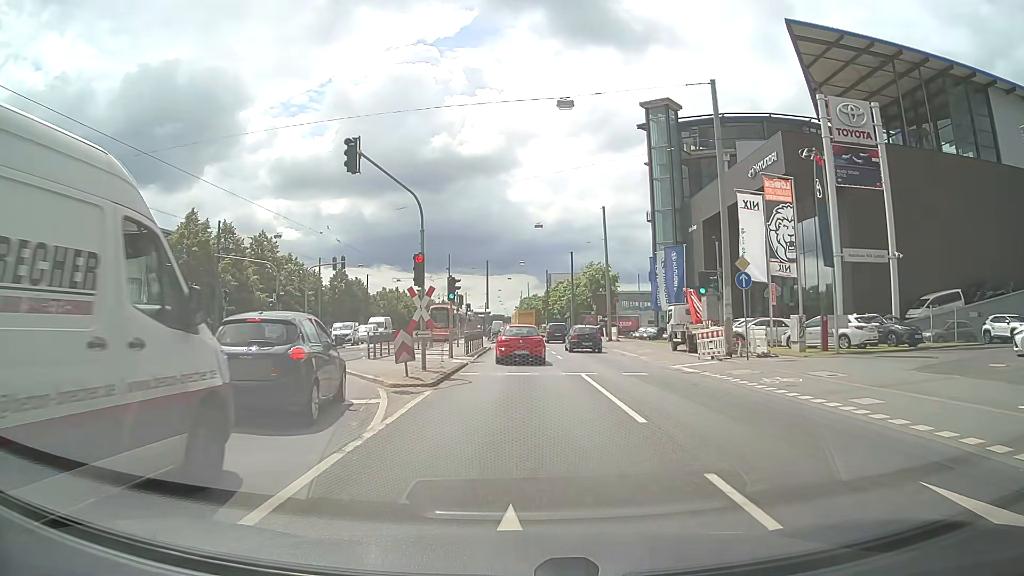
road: residential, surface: asphalt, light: Day
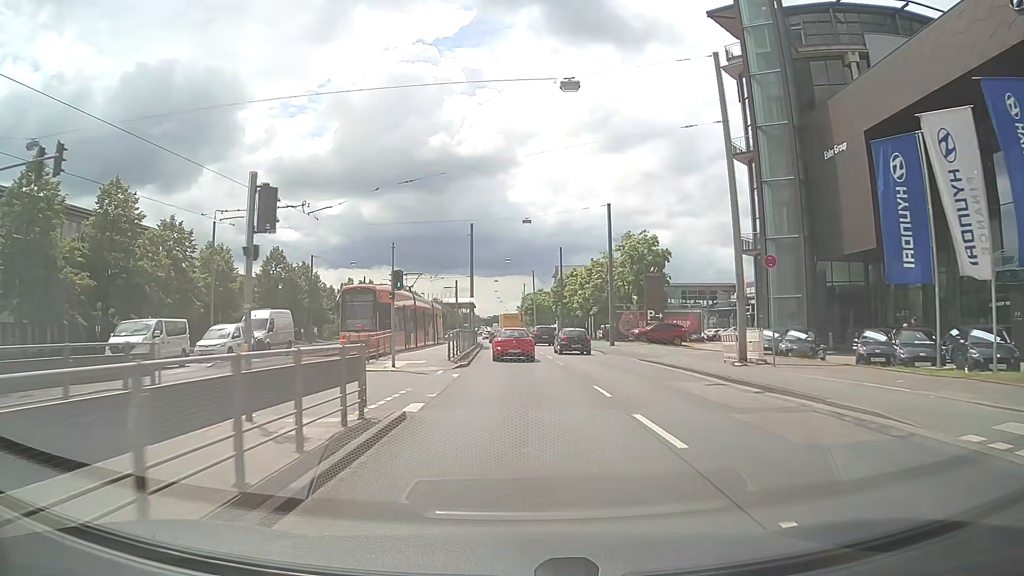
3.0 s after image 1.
(-0.2, +32.9) m; -1°
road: primary
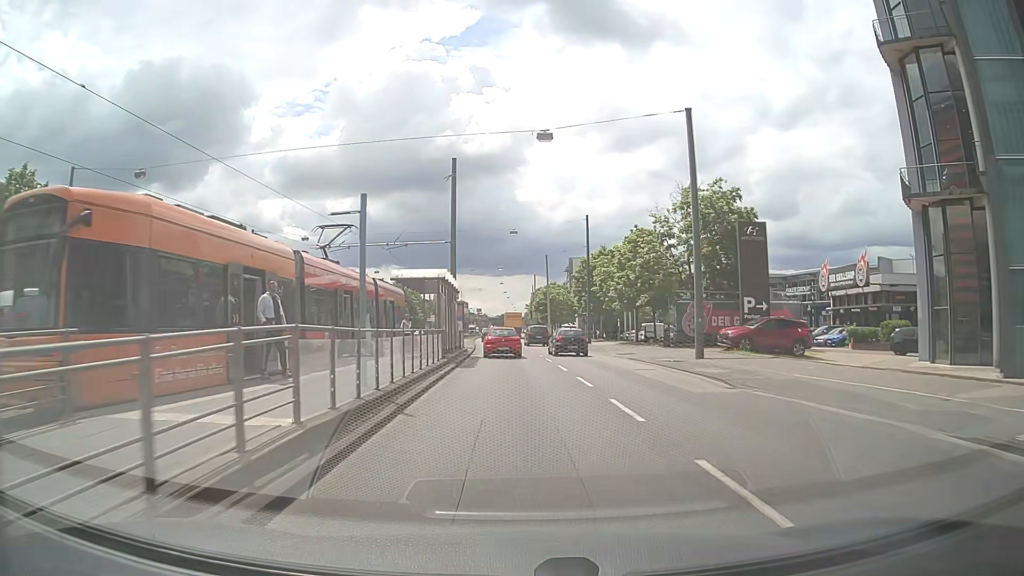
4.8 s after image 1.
(0.0, +22.1) m; 0°
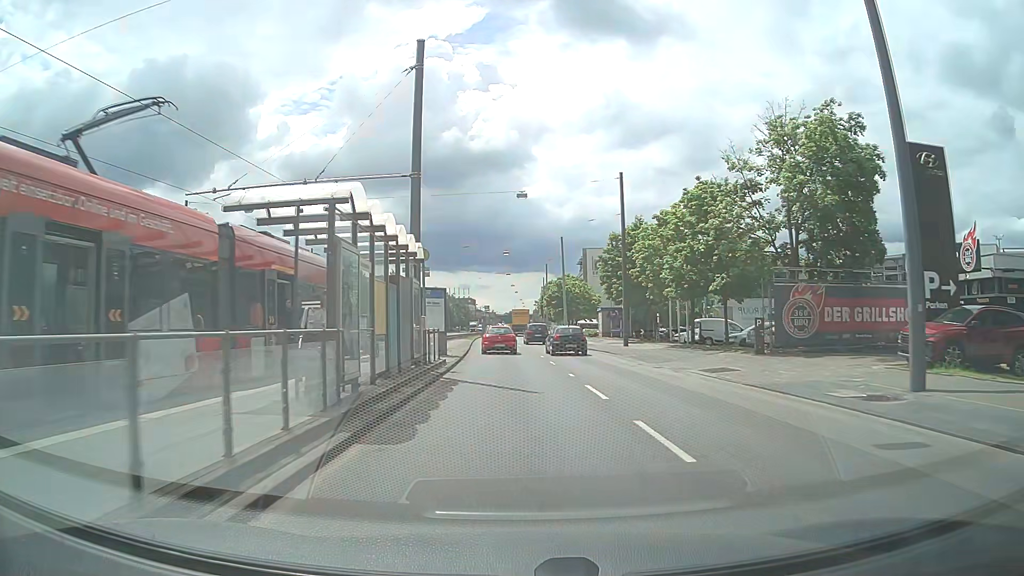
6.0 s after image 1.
(-0.1, +15.2) m; -1°
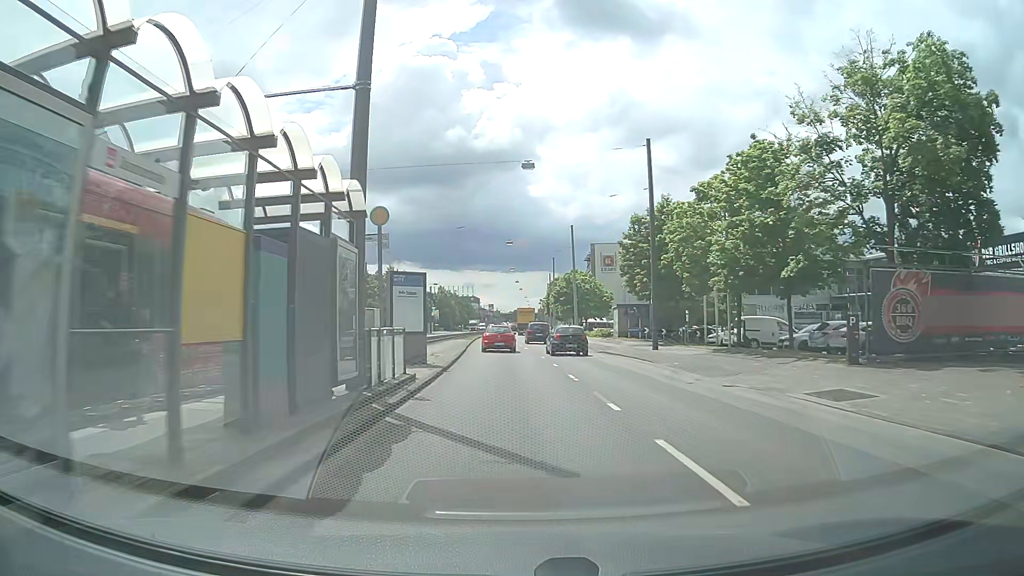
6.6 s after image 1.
(0.0, +7.7) m; -1°
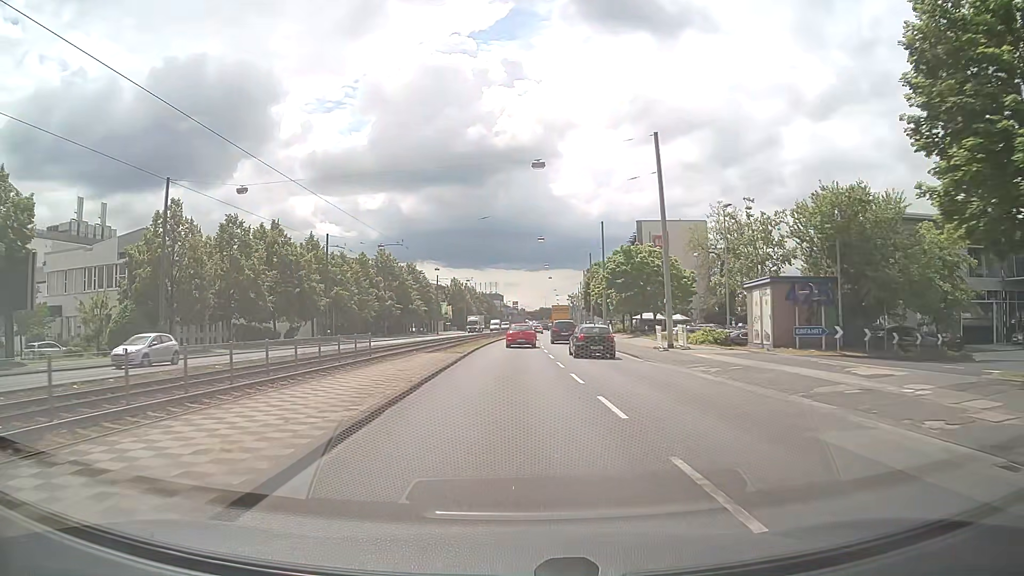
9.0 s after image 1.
(-0.5, +31.1) m; -2°
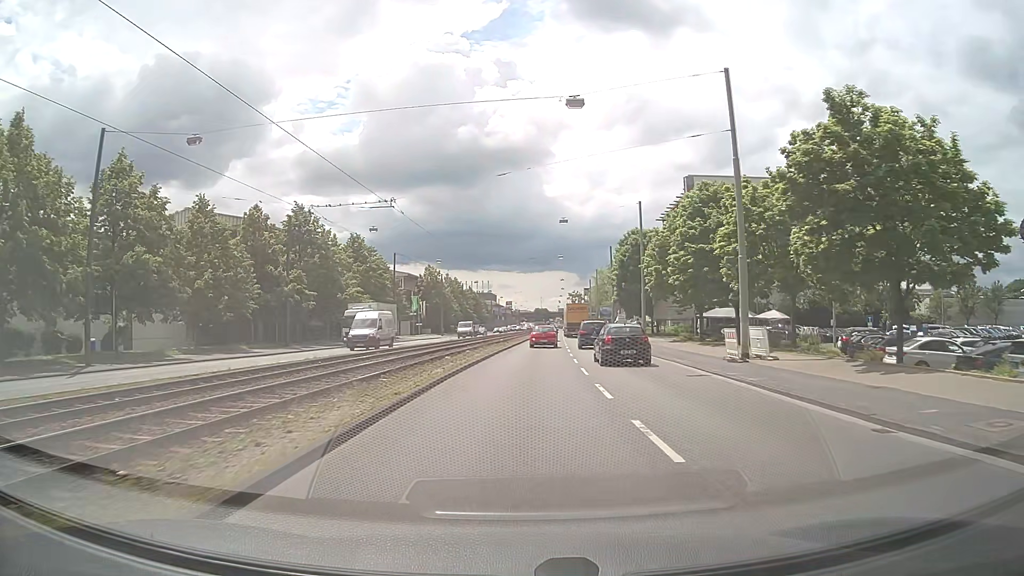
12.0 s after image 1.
(-0.1, +39.4) m; 0°
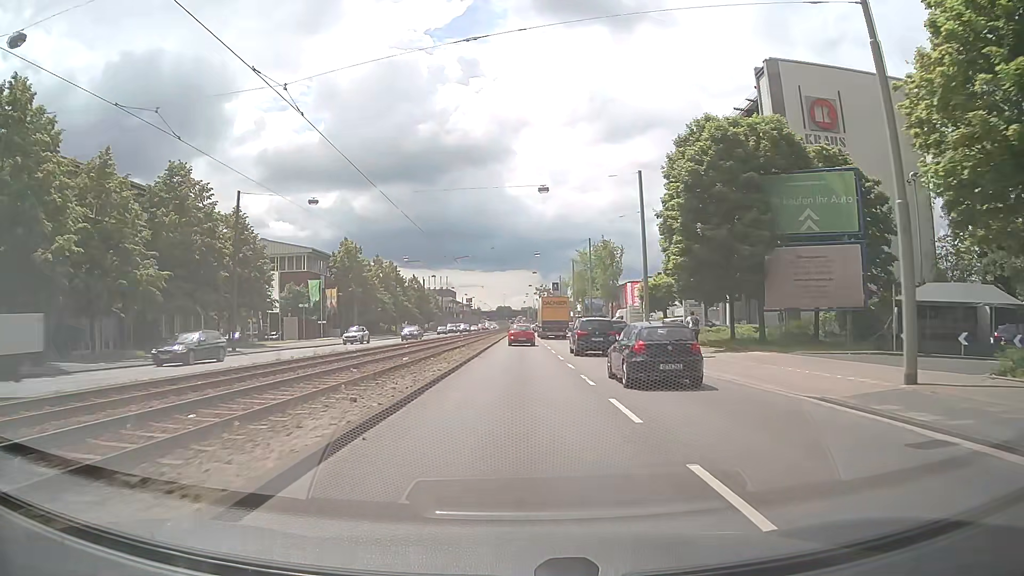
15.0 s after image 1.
(+1.2, +39.5) m; +3°
(0, +10) (0, +20) (0, +30) (0, +40) (0, +50) (0, +60) (0, +70) (0, +80) (+1, +90) (+1, +100) m
